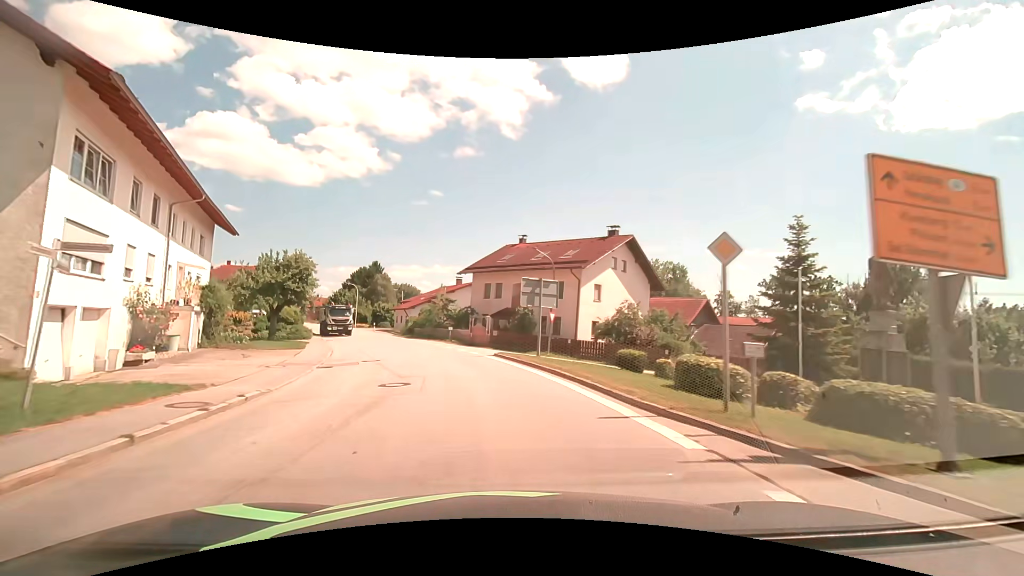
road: secondary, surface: asphalt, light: Day
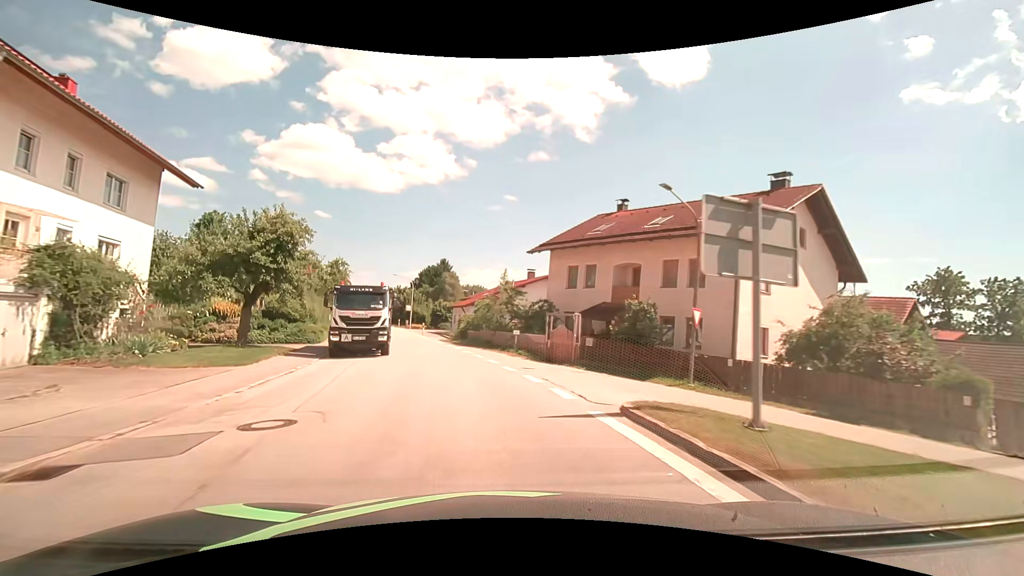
(-0.9, +14.8) m; -7°
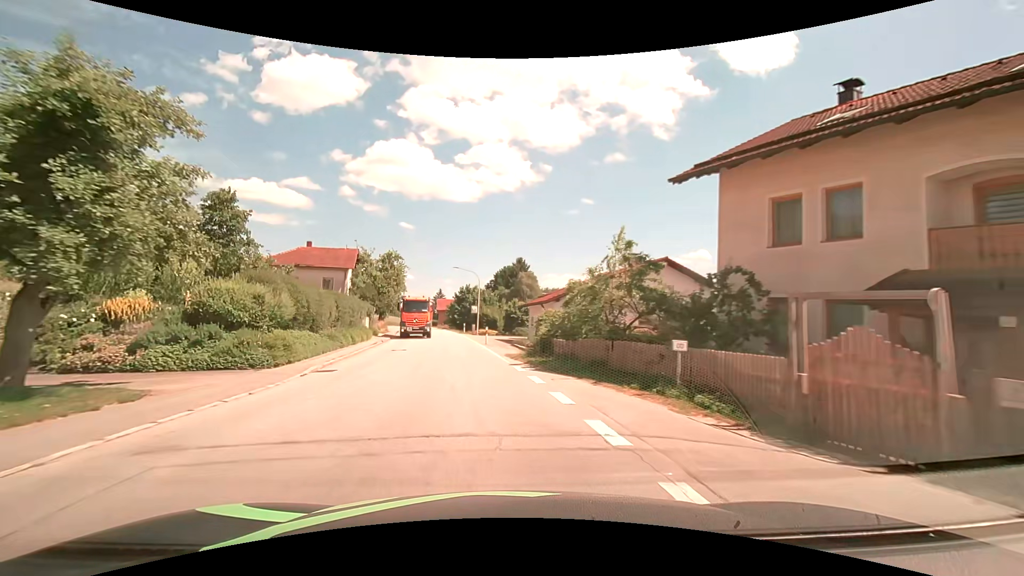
(-1.2, +15.4) m; -9°
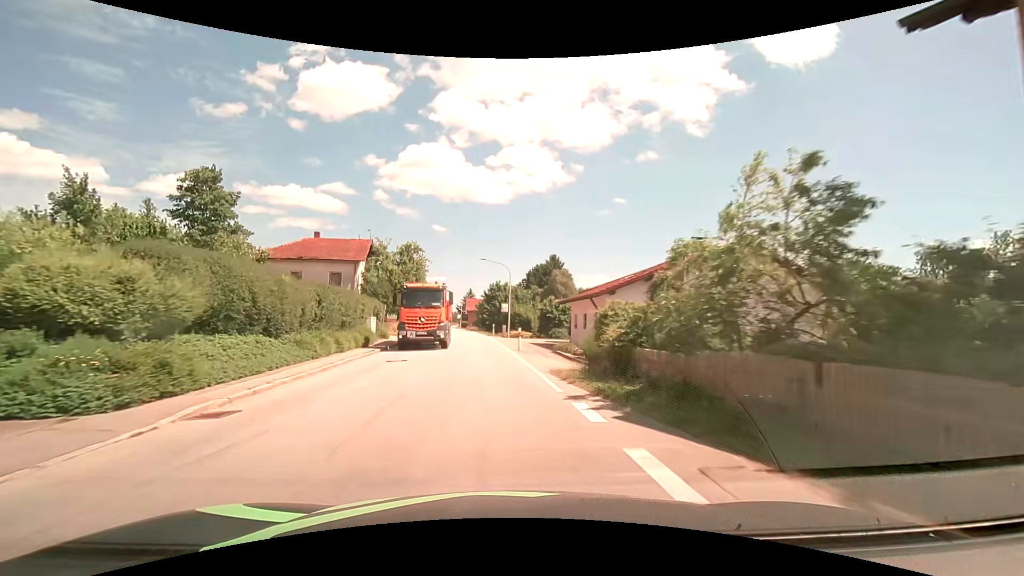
(-0.3, +7.9) m; -4°
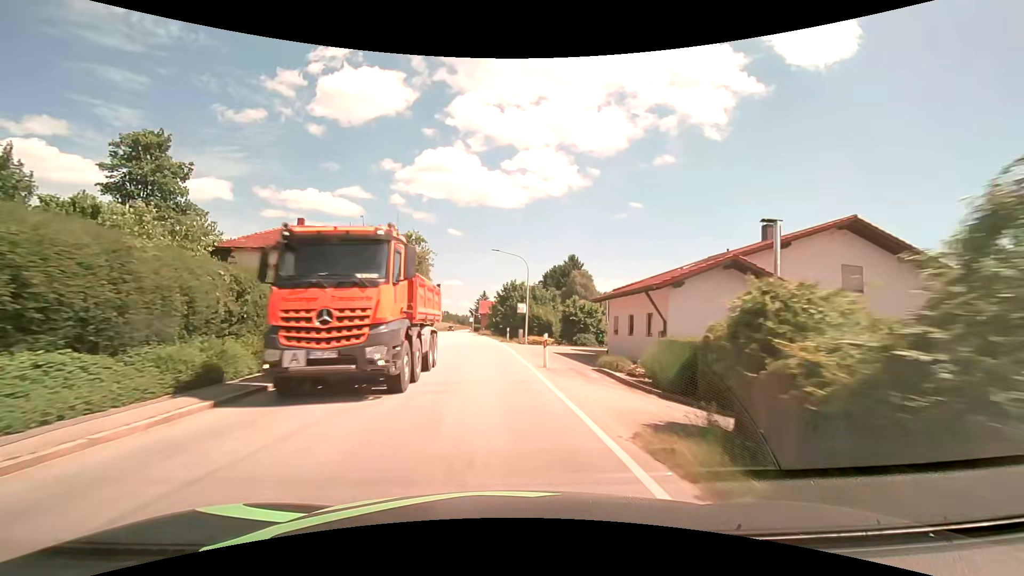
(-0.2, +7.9) m; -2°
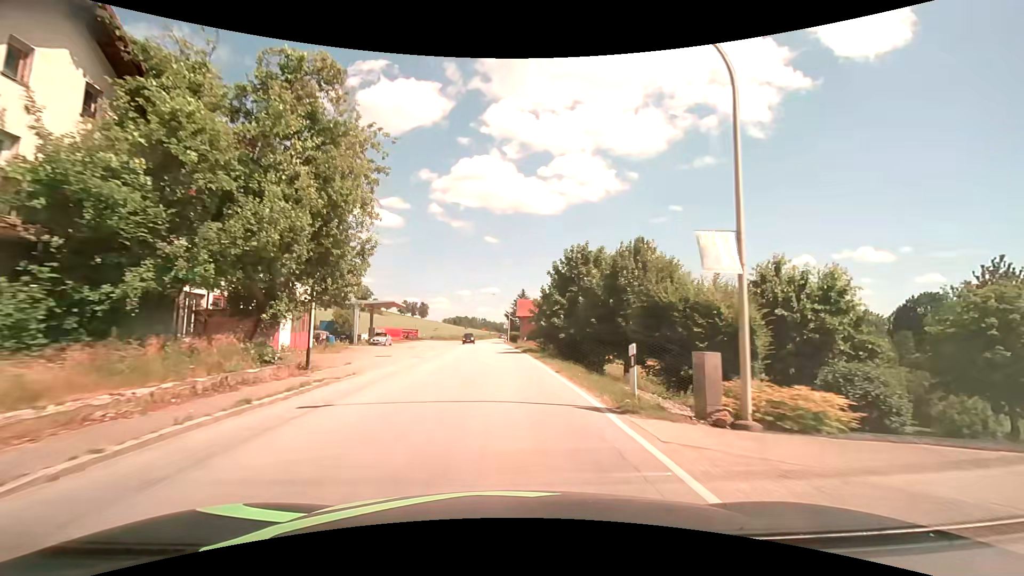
(-1.6, +31.1) m; -5°
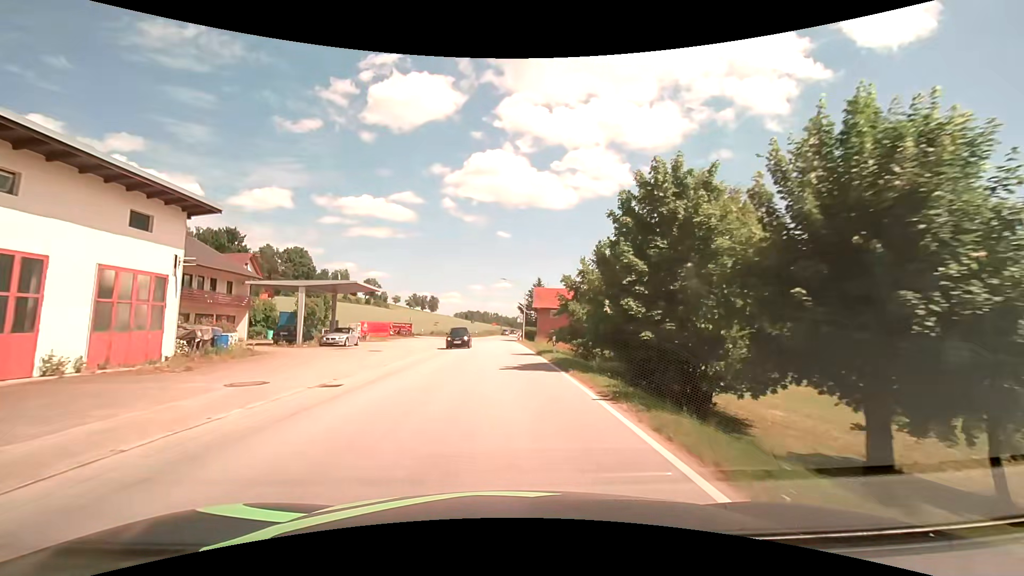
(-0.1, +15.6) m; -2°
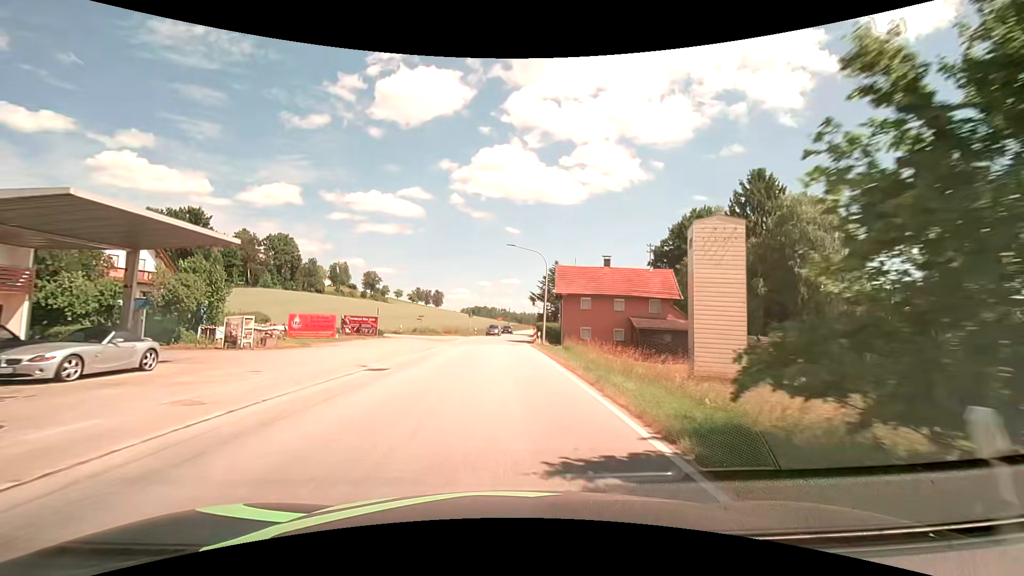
(+0.1, +21.7) m; 0°
